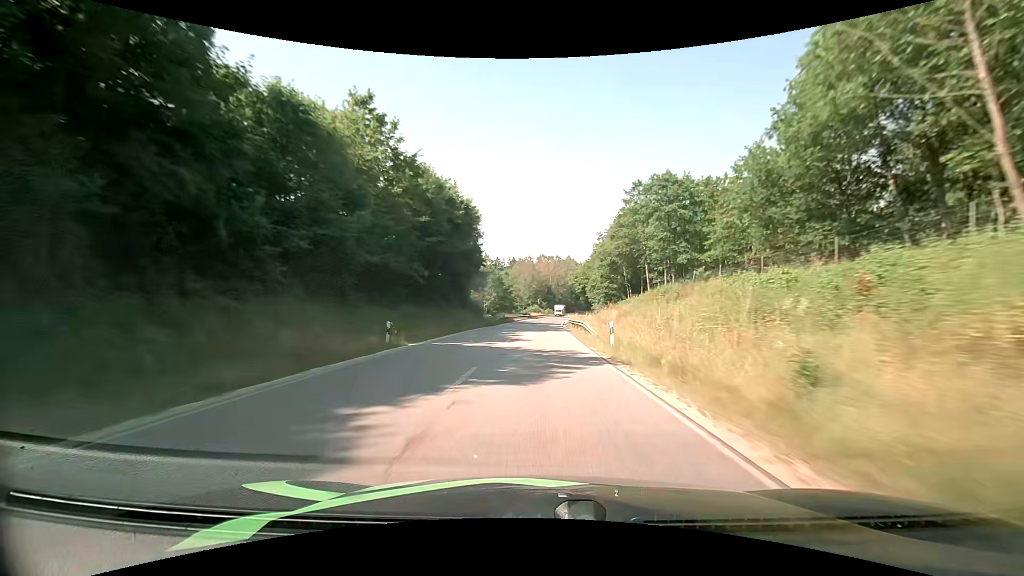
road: primary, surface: asphalt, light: Day
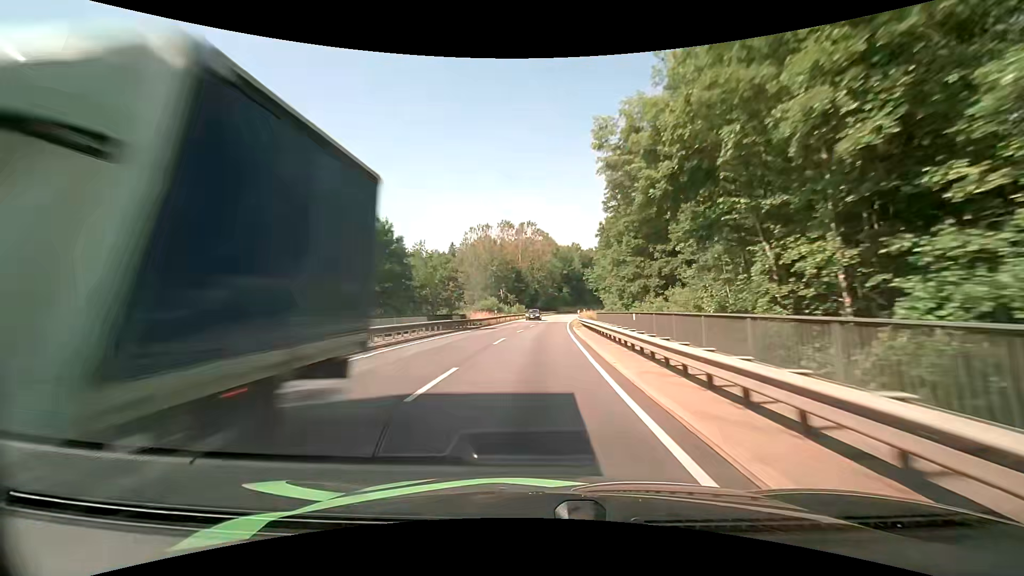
(+1.9, +71.2) m; +3°
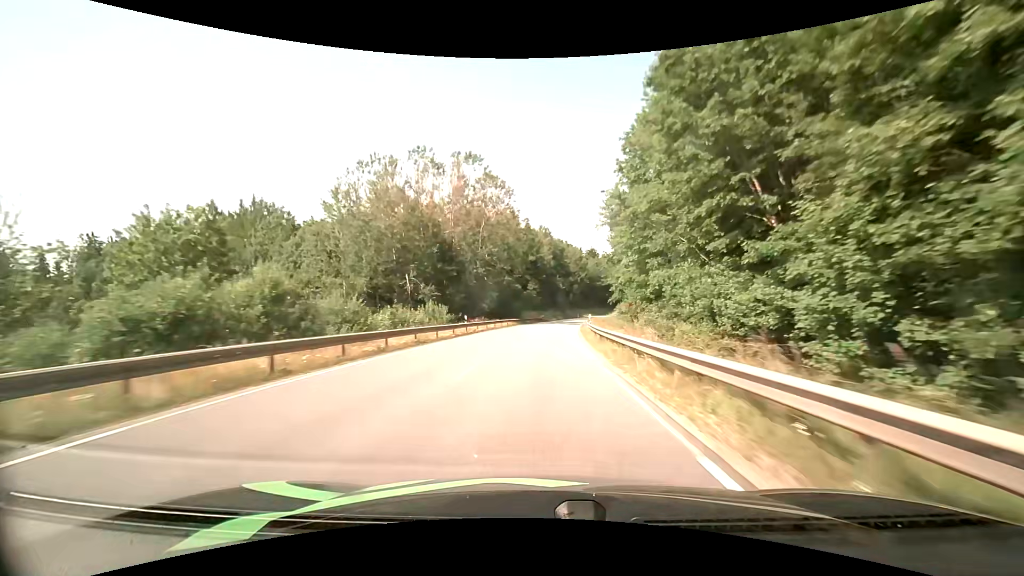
(+1.8, +57.3) m; +4°
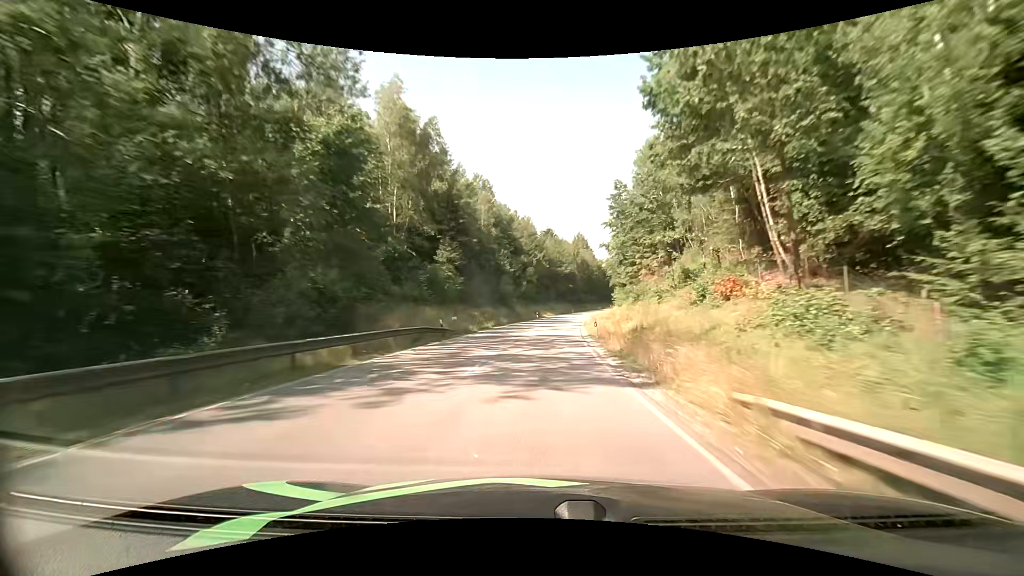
(+3.0, +58.7) m; +6°
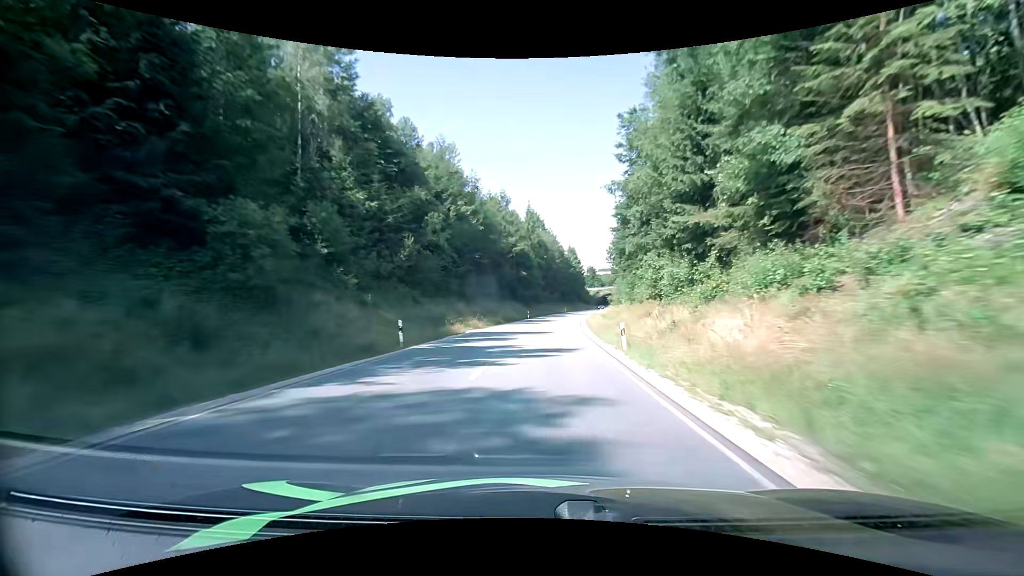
(+3.1, +59.6) m; +6°
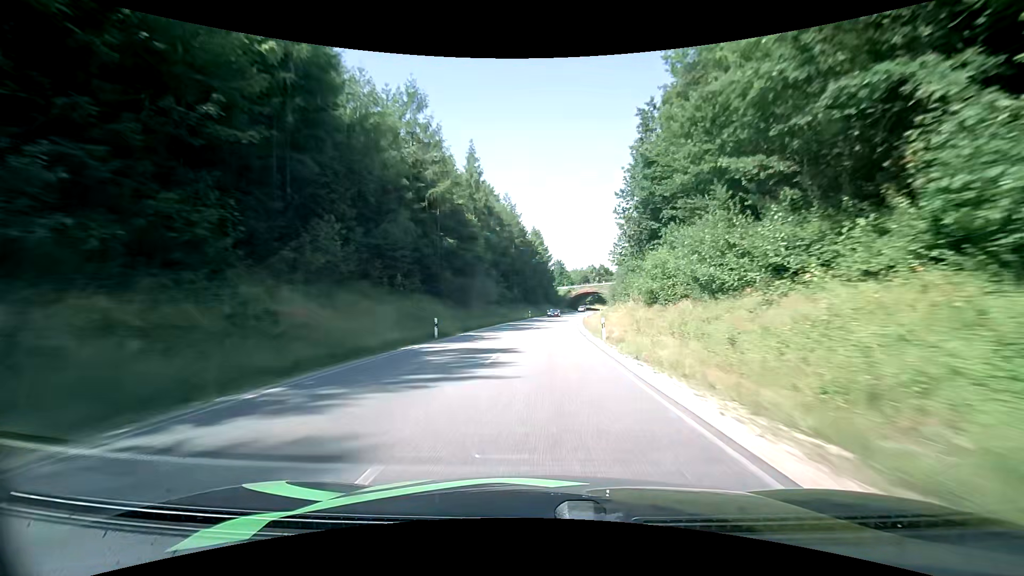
(+1.6, +44.7) m; +4°
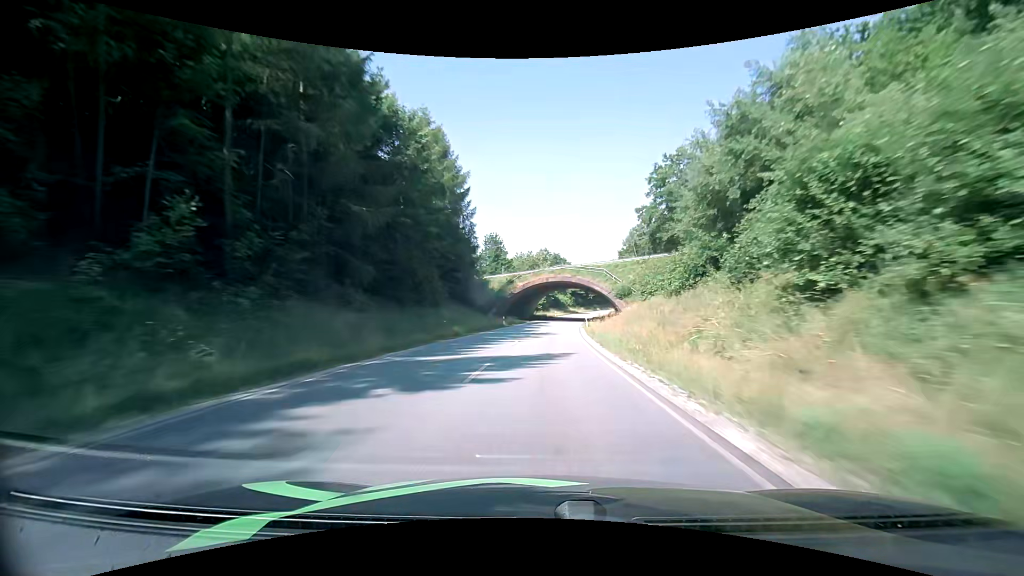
(+4.7, +73.7) m; +7°
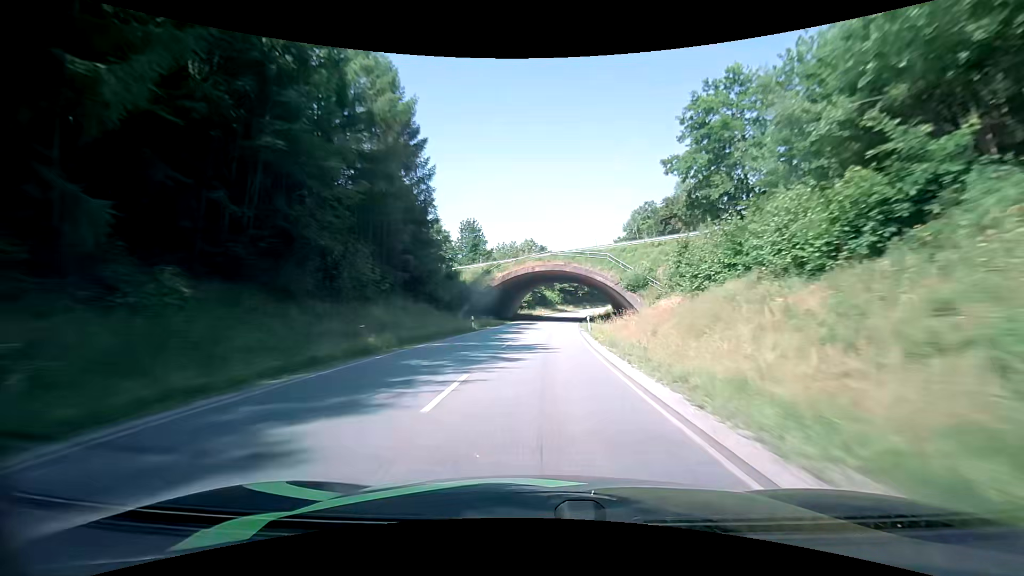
(+0.2, +14.8) m; +1°
(0, +10) (0, +20) (+1, +30) (+2, +40) (+2, +50) (+3, +60) (+4, +70) (+5, +80) (+6, +90) (+8, +100) m
